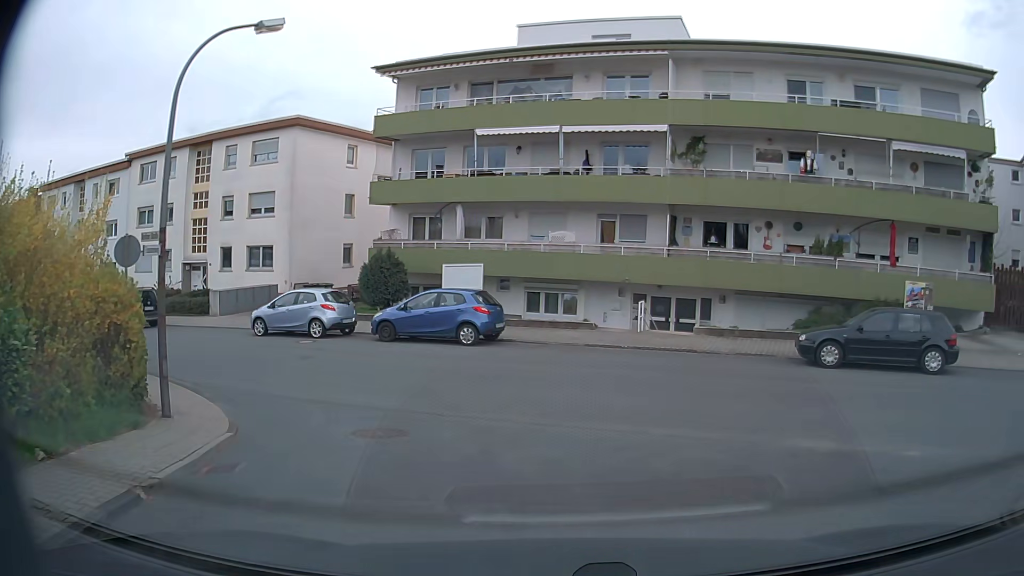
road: residential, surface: asphalt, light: Day
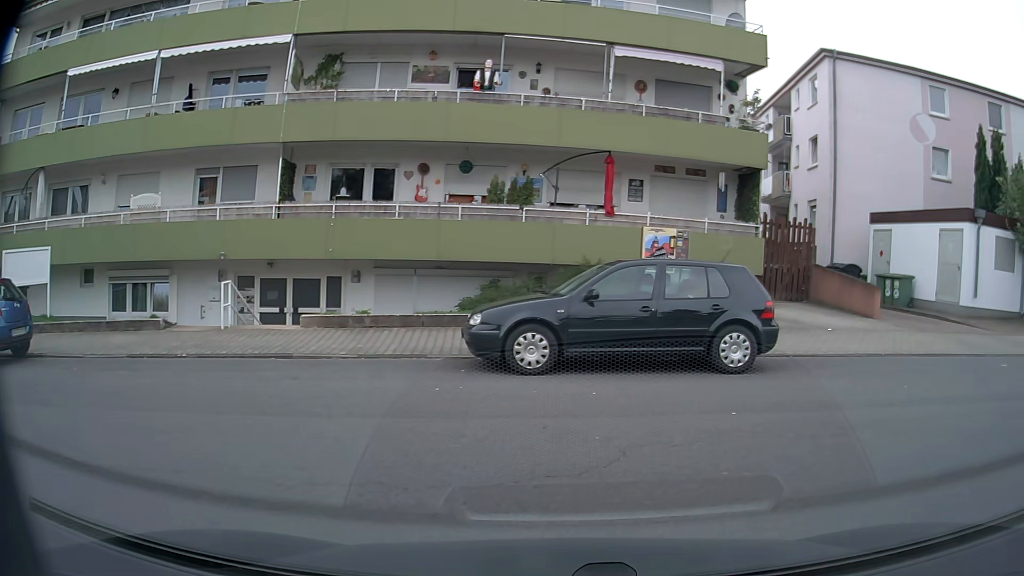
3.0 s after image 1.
(+1.6, +7.2) m; +27°
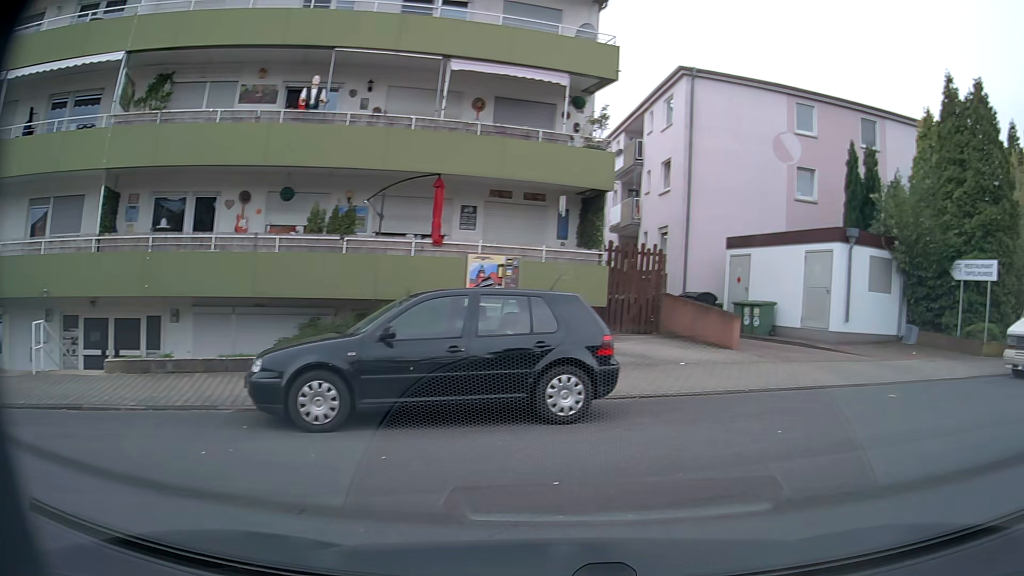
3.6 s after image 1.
(+0.2, +1.6) m; +13°
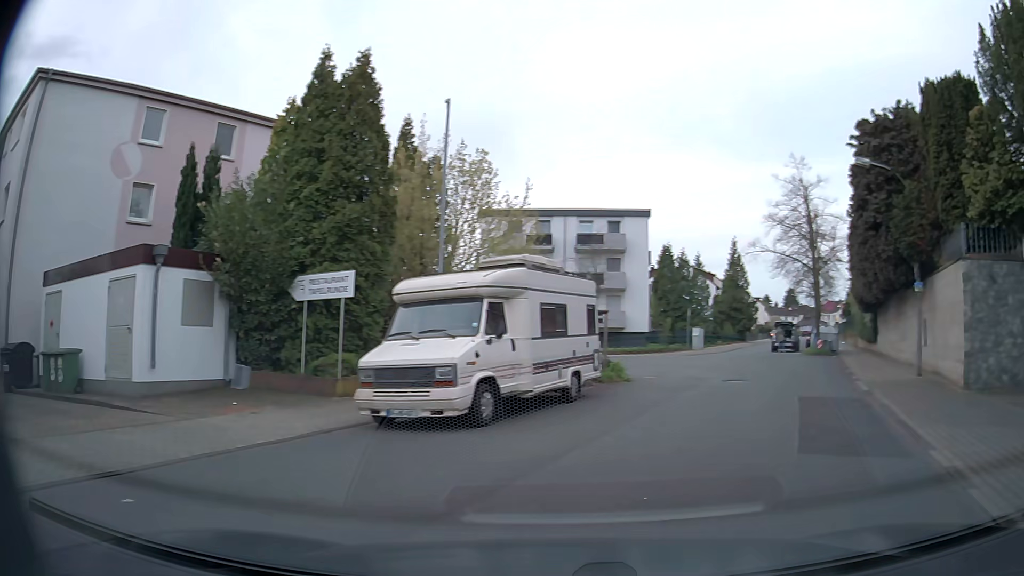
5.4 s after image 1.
(+2.1, +4.6) m; +50°
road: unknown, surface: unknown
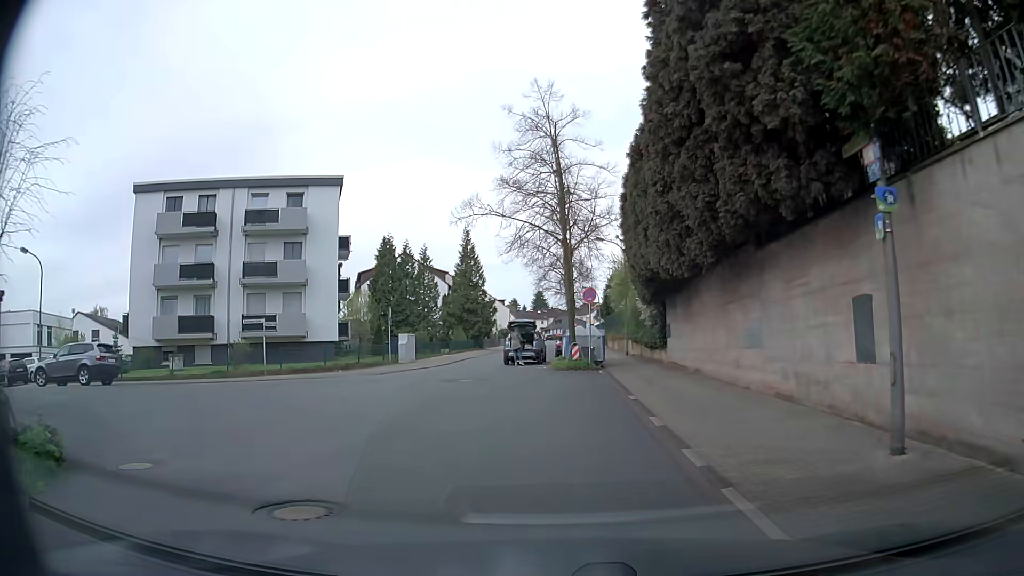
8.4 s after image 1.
(+4.9, +12.6) m; +25°
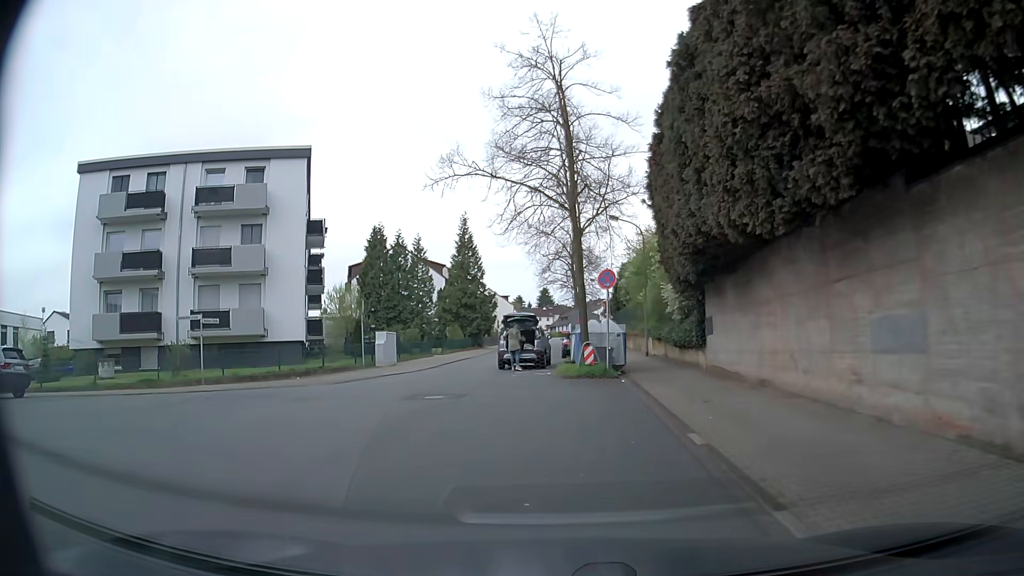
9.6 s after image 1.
(-0.1, +6.0) m; -1°
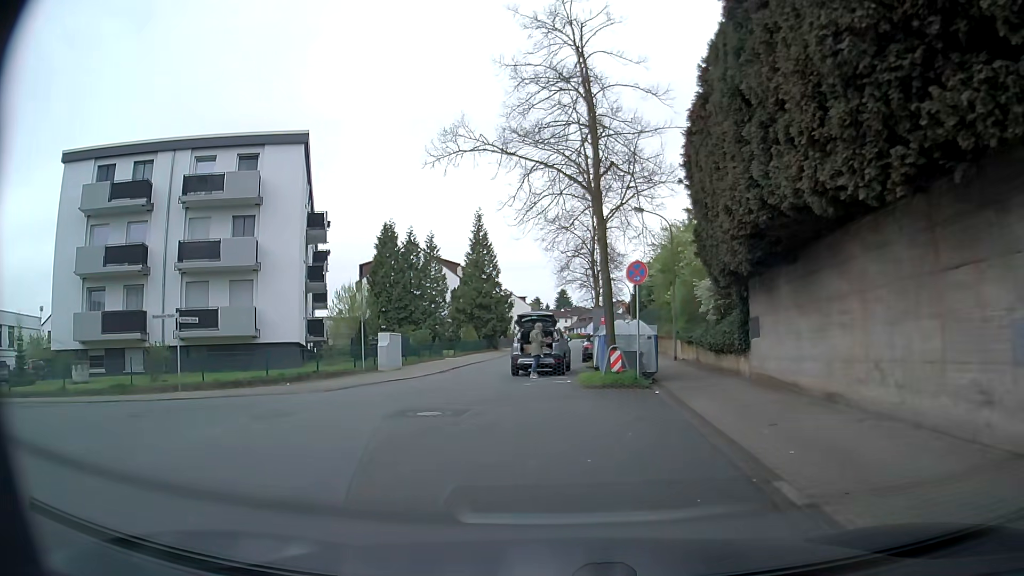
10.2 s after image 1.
(0.0, +2.8) m; -2°
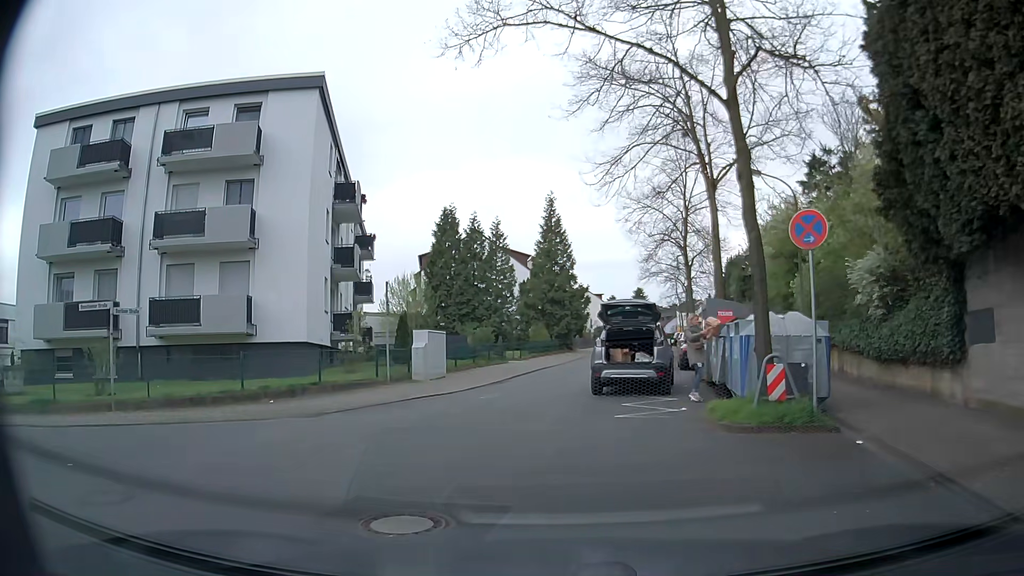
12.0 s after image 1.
(-0.3, +7.0) m; -5°
